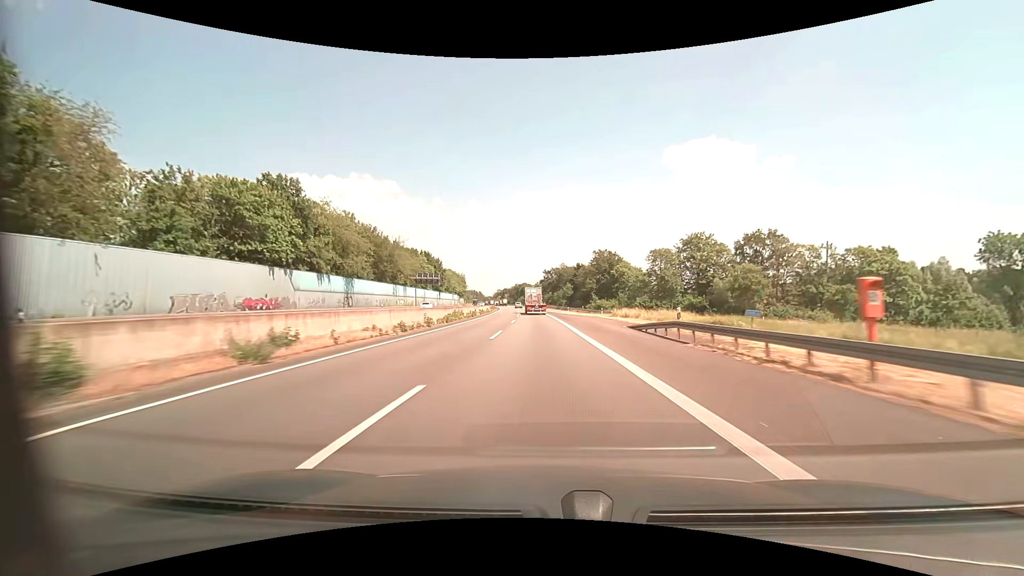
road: motorway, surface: asphalt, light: Day
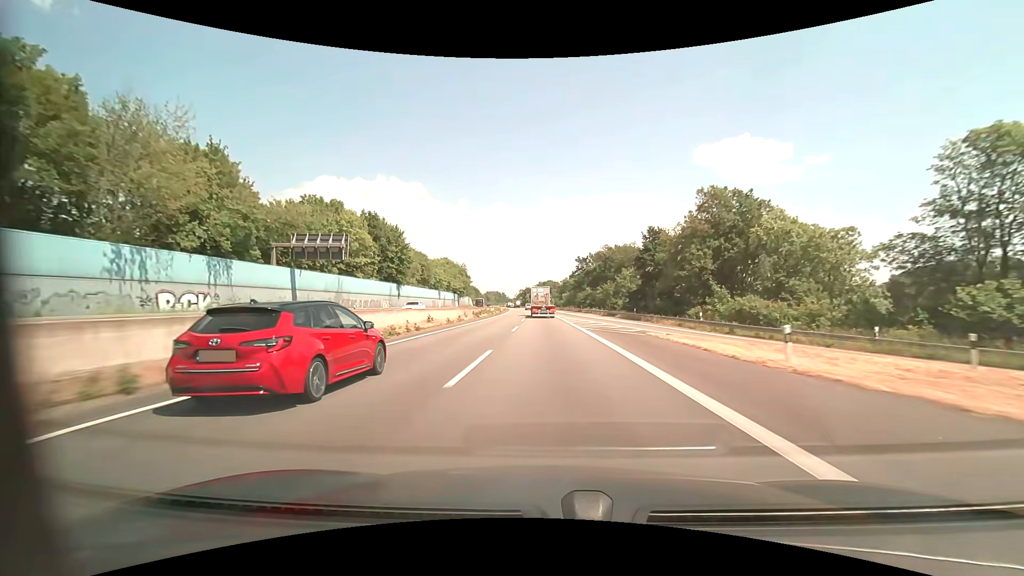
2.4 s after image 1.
(-1.7, +65.4) m; -3°
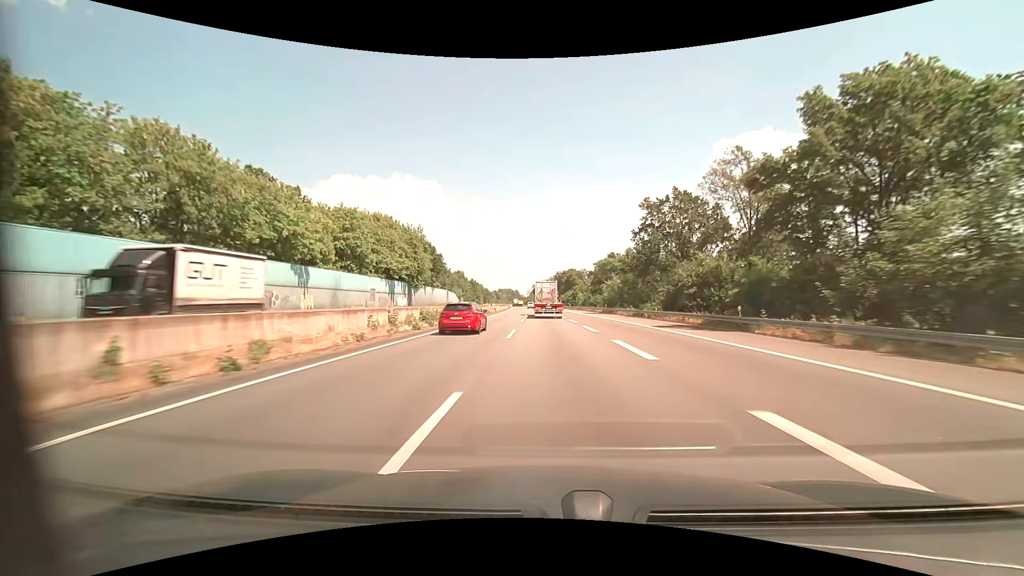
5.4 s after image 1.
(-1.6, +78.5) m; -2°
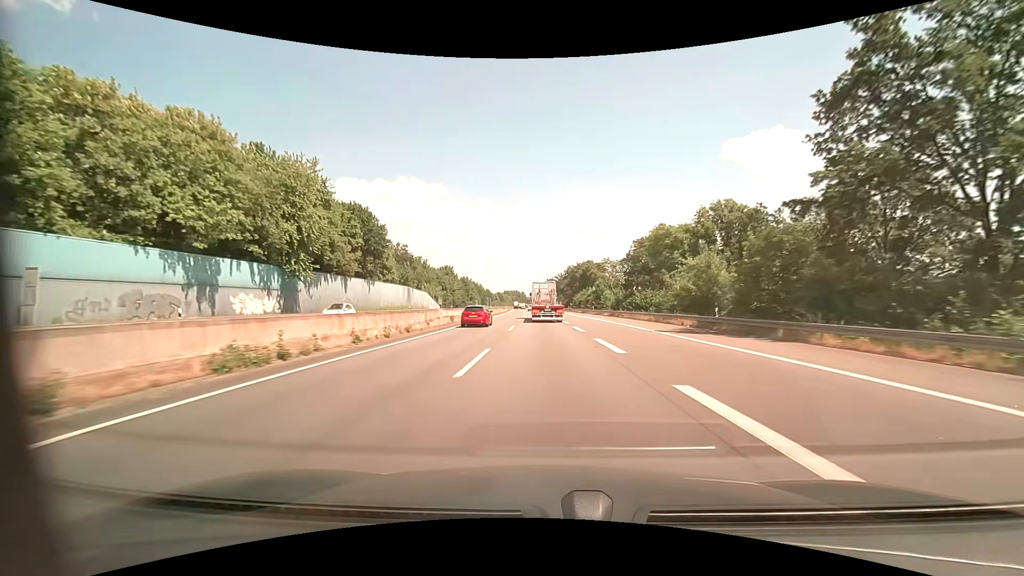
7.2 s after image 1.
(-0.1, +45.6) m; -1°
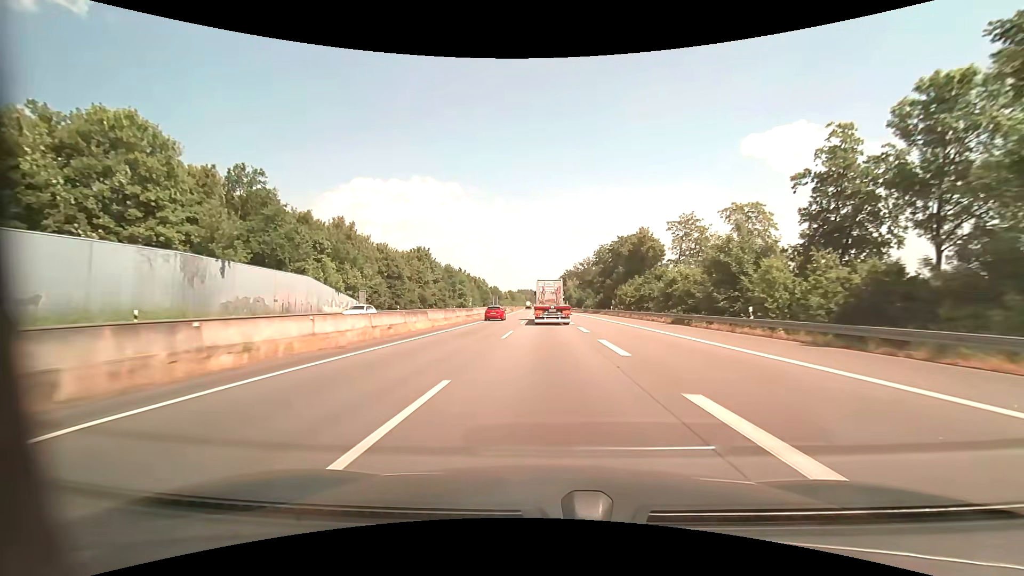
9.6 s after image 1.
(-0.9, +60.3) m; -2°
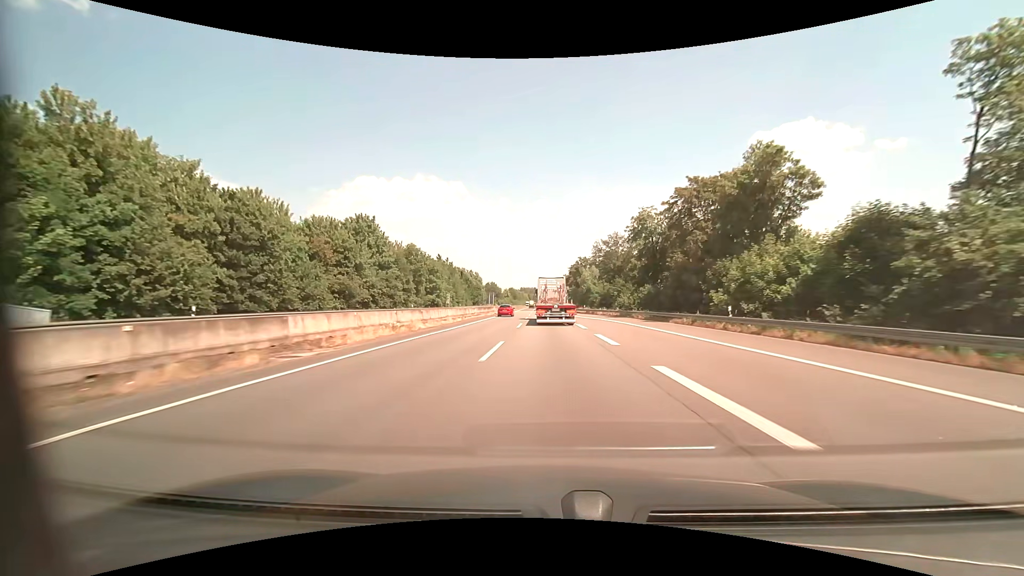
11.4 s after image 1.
(-0.5, +44.4) m; -1°
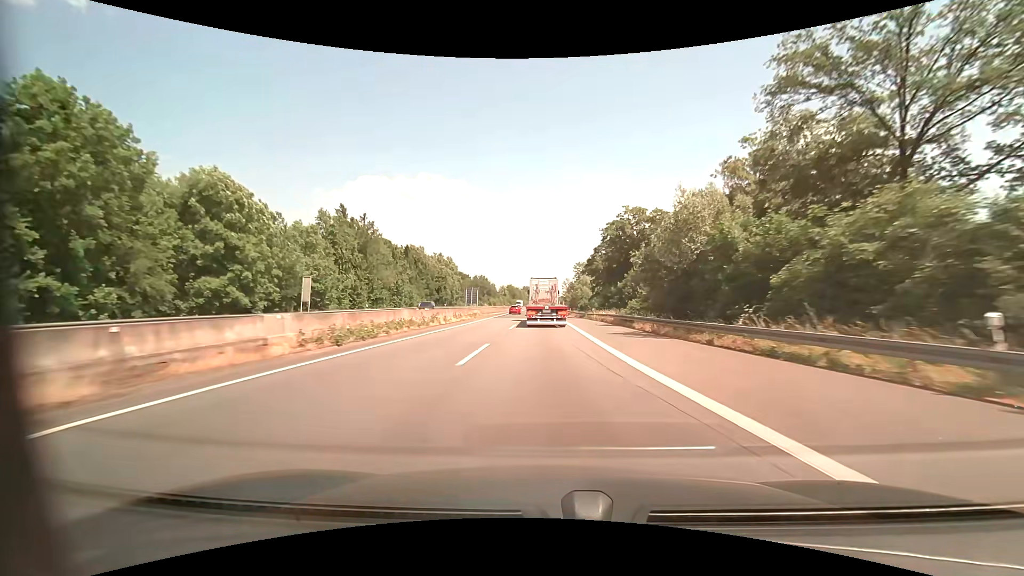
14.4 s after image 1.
(-0.2, +72.3) m; 0°
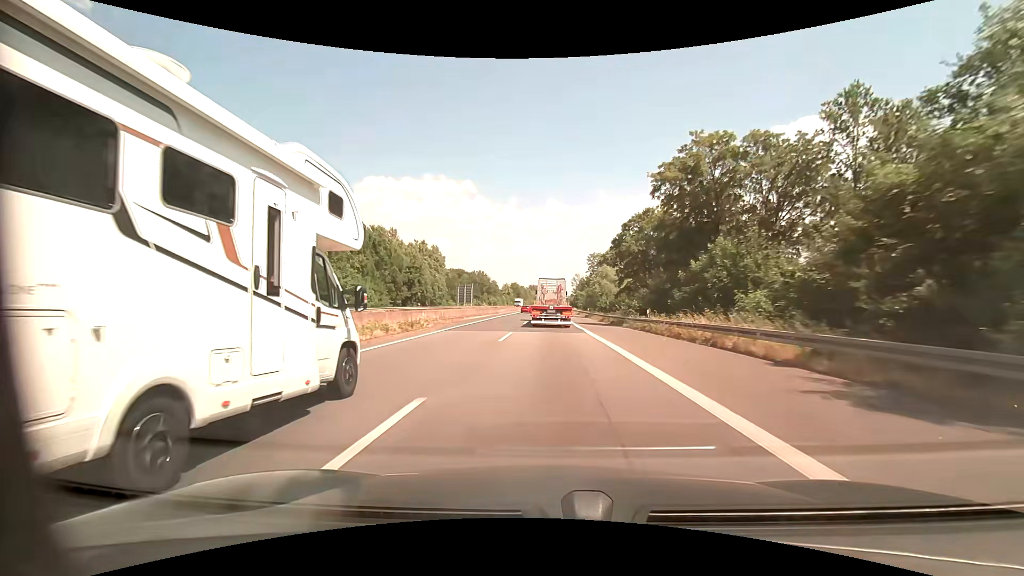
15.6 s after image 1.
(-0.2, +28.4) m; -1°
(0, +10) (0, +20) (0, +30) (0, +40) (0, +50) (+1, +60) (+1, +70) (+1, +80) (+1, +90) (+1, +100) m
